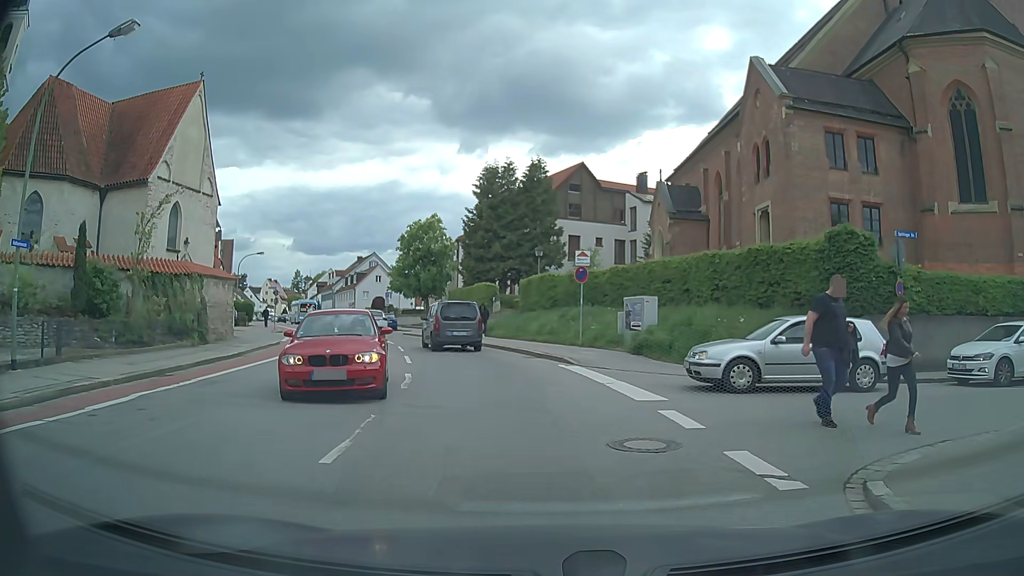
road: secondary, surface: asphalt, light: Day
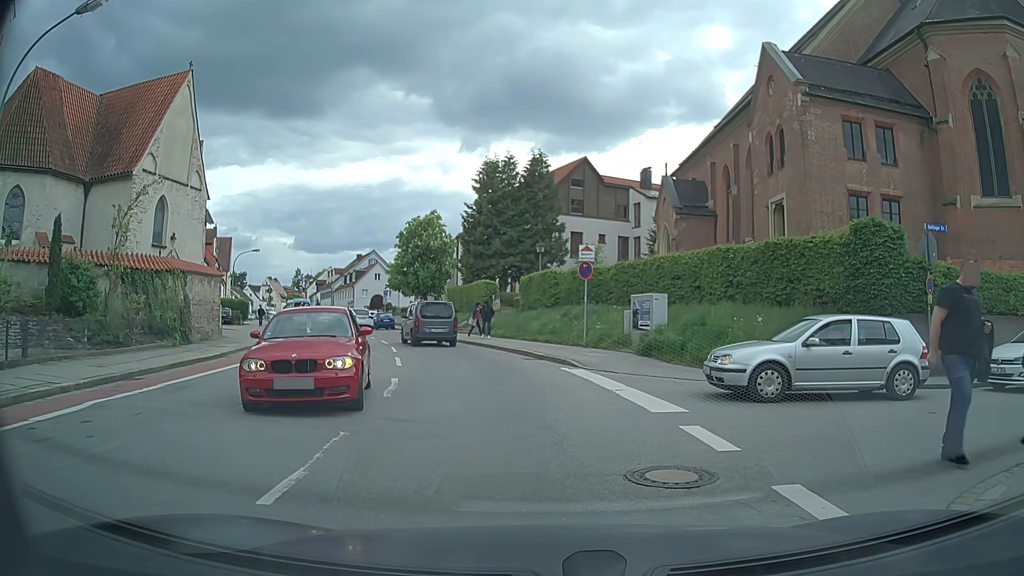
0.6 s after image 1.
(0.0, +1.4) m; -1°
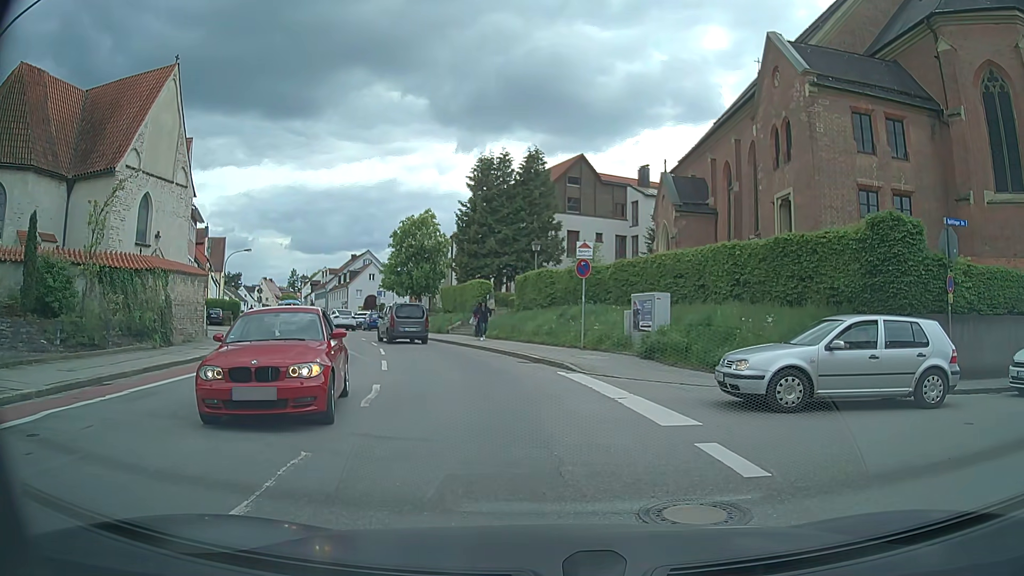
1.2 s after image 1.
(0.0, +1.1) m; +1°
